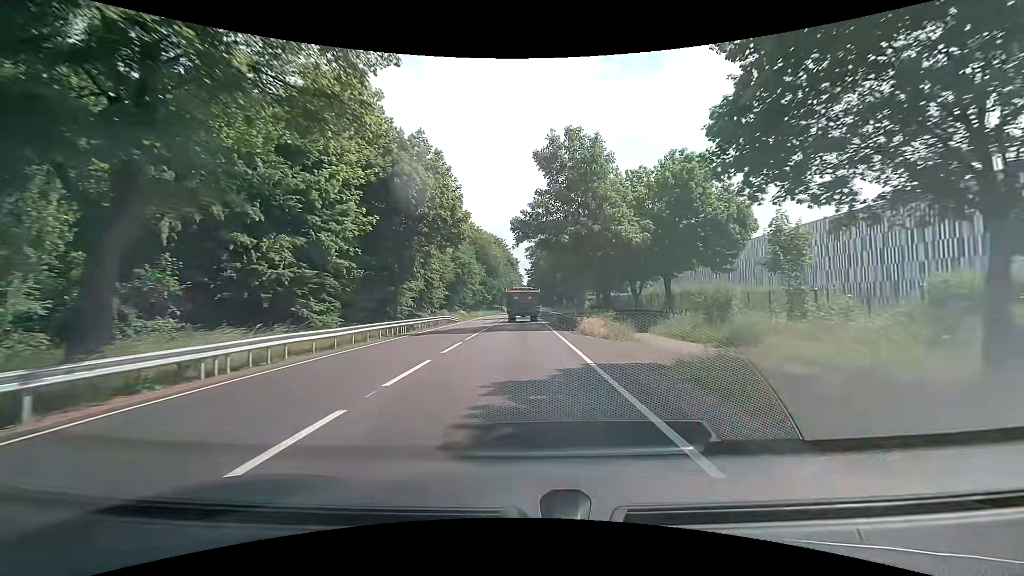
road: primary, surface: asphalt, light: Day
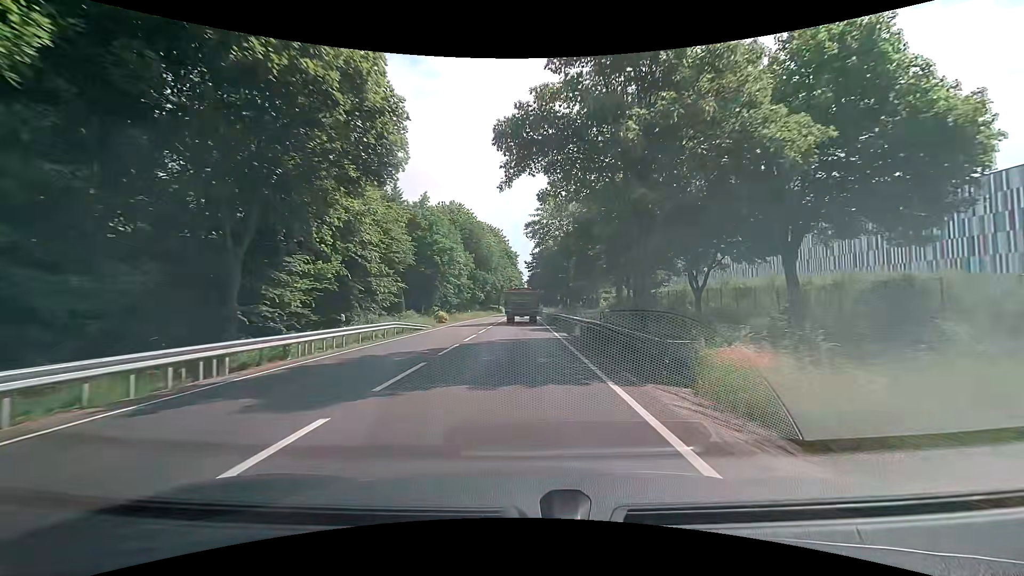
(0.0, +18.4) m; 0°
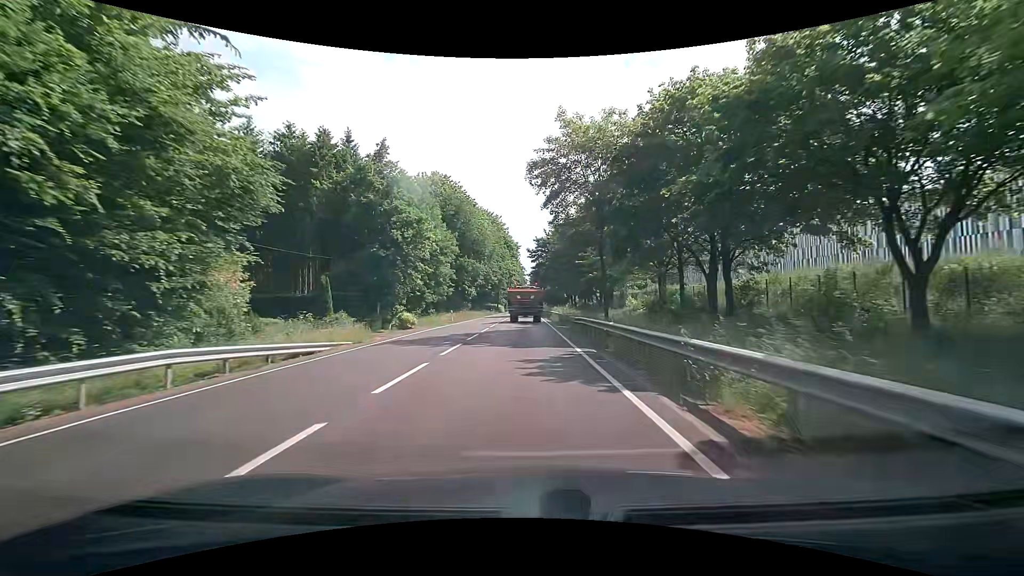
(-0.1, +18.3) m; -1°
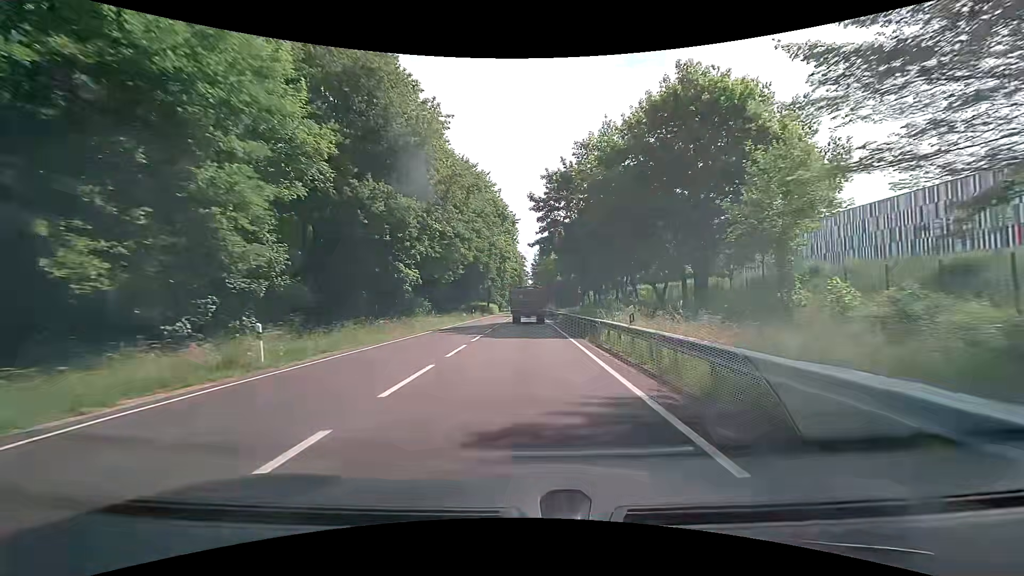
(+0.4, +36.3) m; 0°
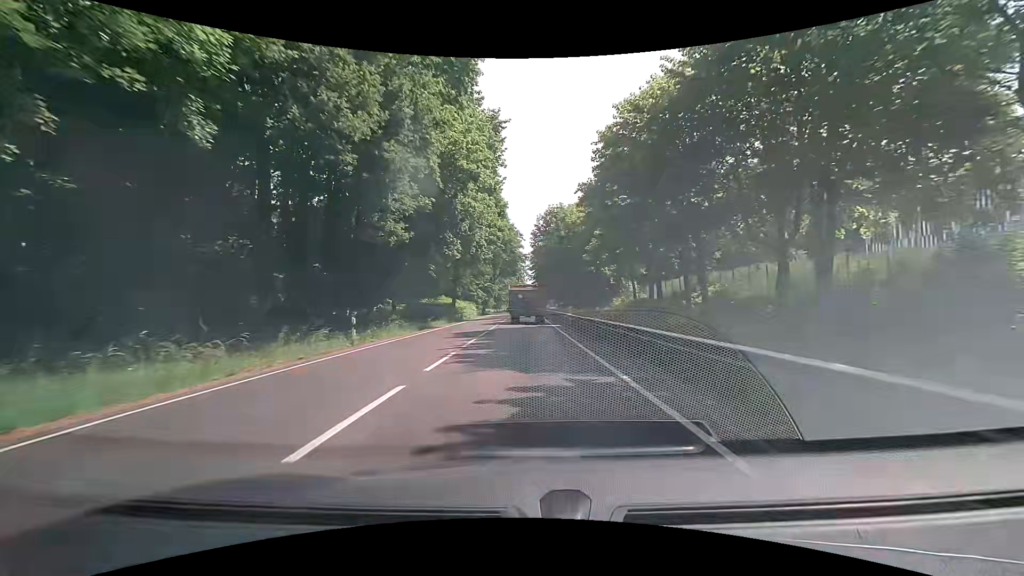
(+0.4, +45.0) m; +2°
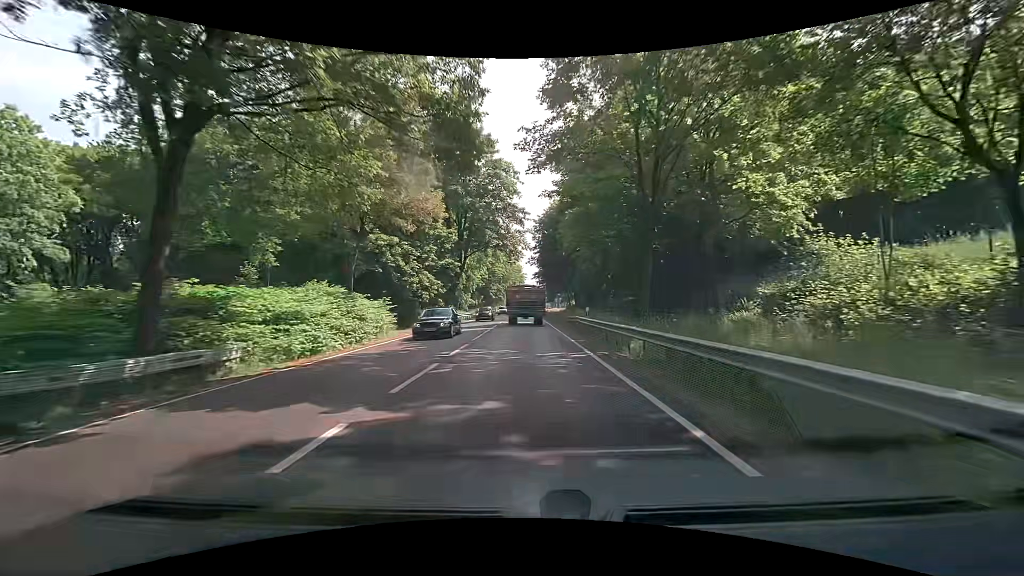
(-0.7, +44.6) m; -1°
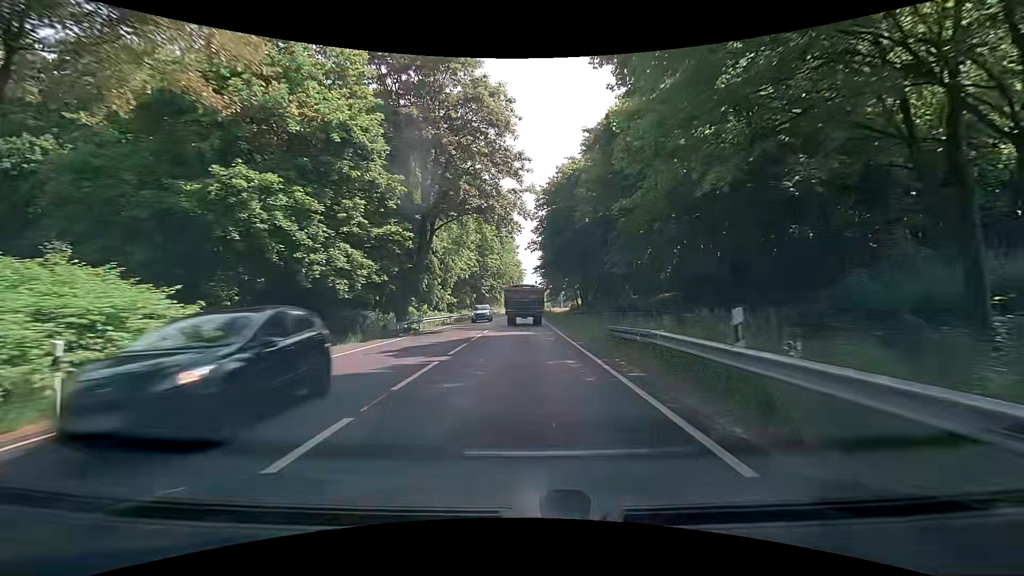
(+0.1, +17.7) m; 0°
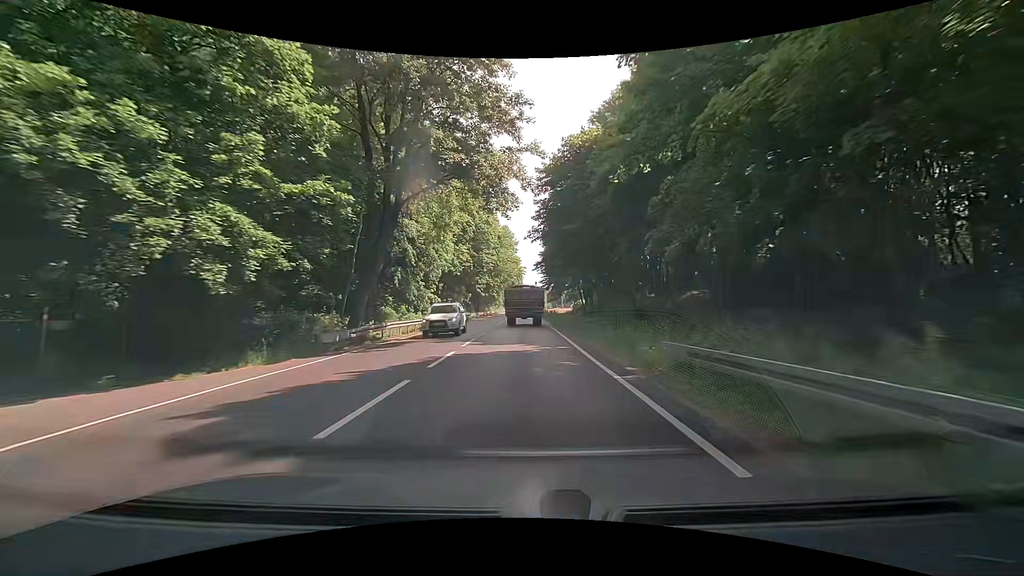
(0.0, +8.8) m; 0°
(0, +10) (0, +20) (0, +30) (0, +40) (0, +50) (0, +60) (0, +70) (0, +80) (0, +90) (0, +100) m
